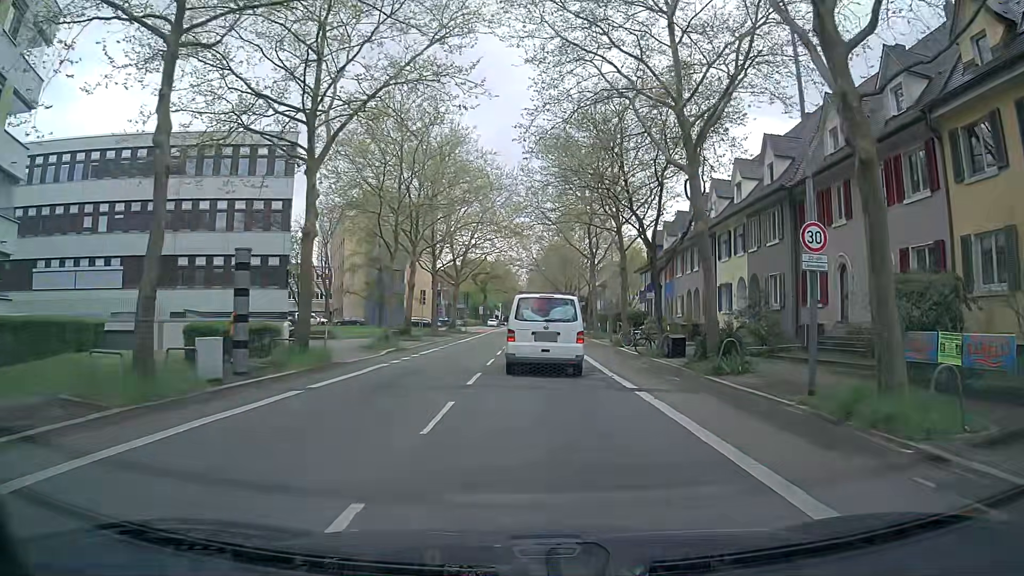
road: secondary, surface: asphalt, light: Day
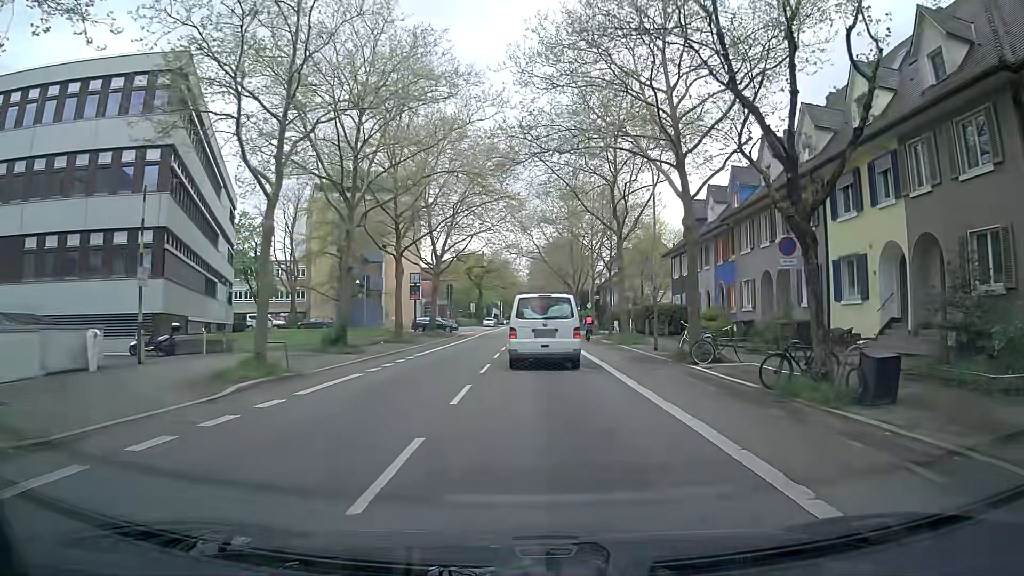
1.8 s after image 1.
(0.0, +15.5) m; 0°
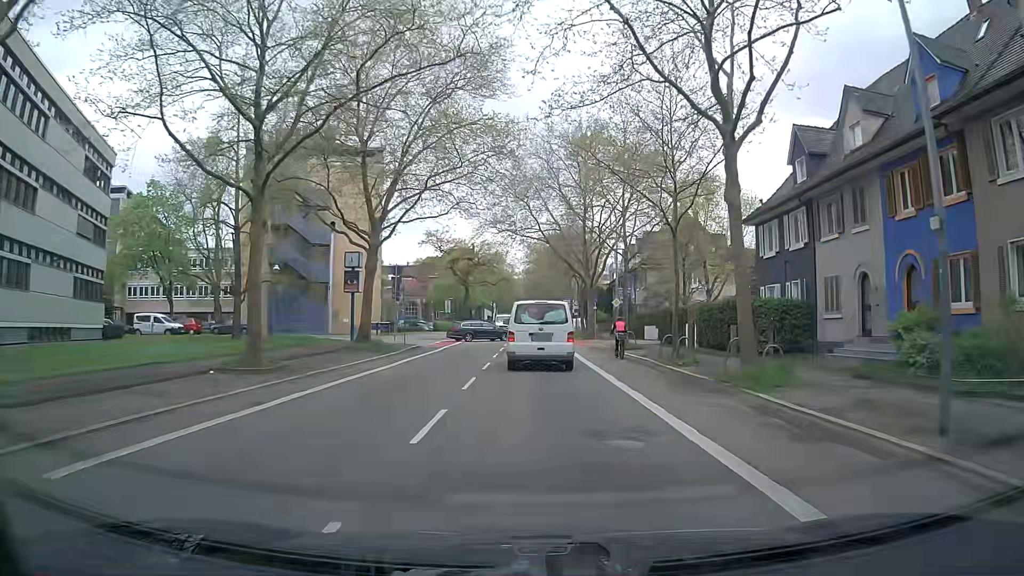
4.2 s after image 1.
(+0.1, +21.6) m; 0°
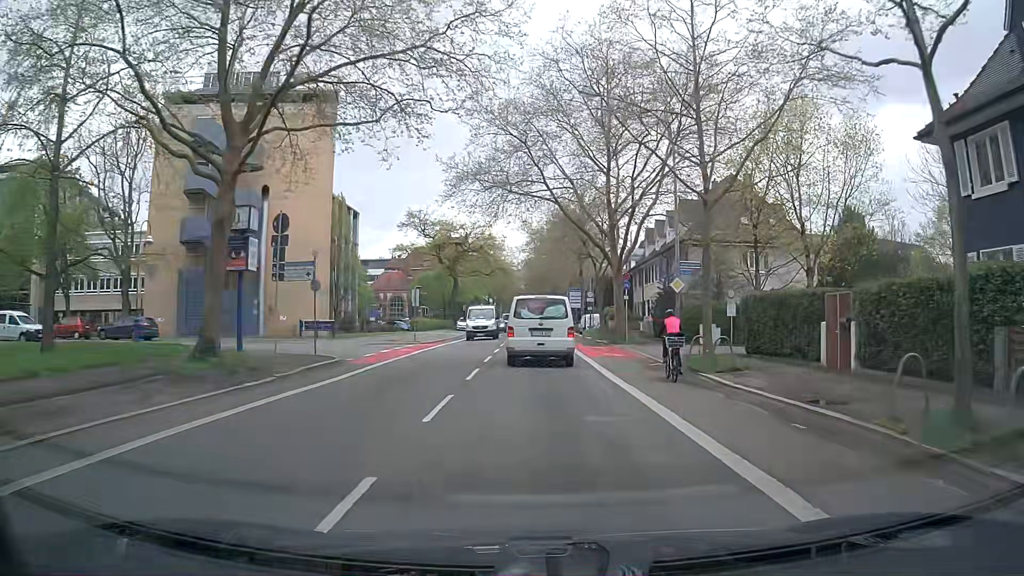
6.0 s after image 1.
(+0.1, +16.9) m; -1°
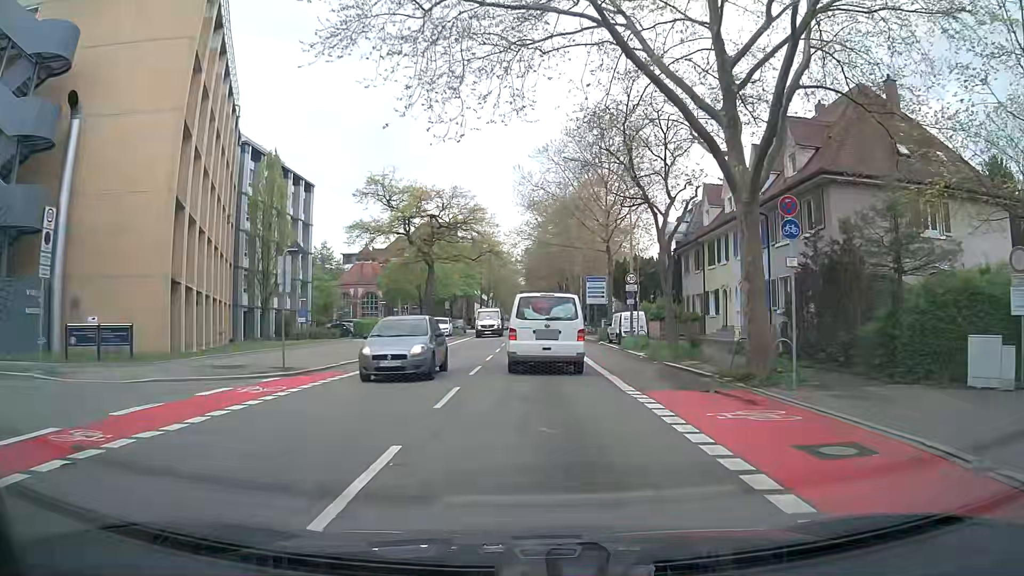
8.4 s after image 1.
(+0.7, +23.0) m; +2°
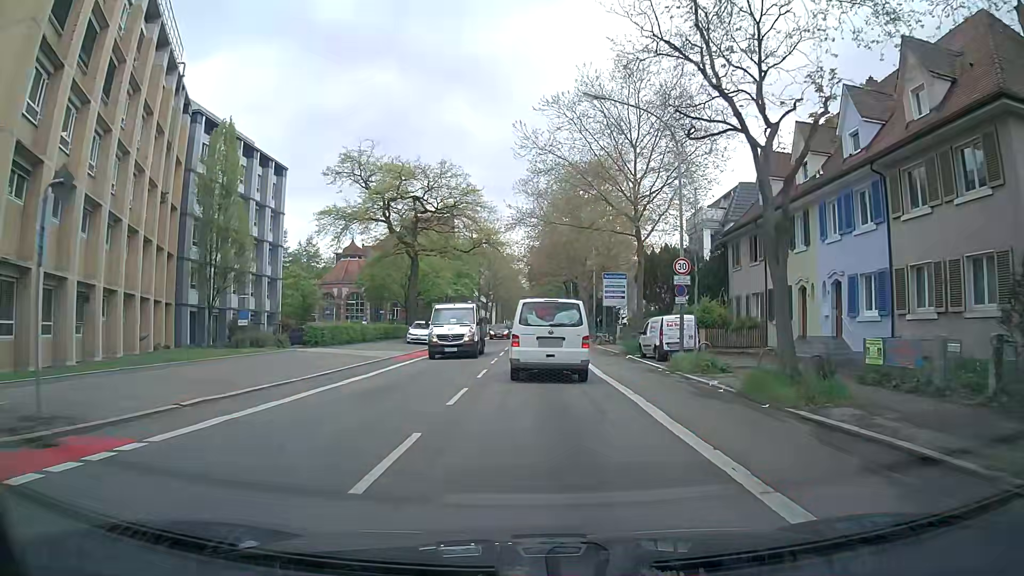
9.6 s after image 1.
(-0.1, +11.0) m; 0°
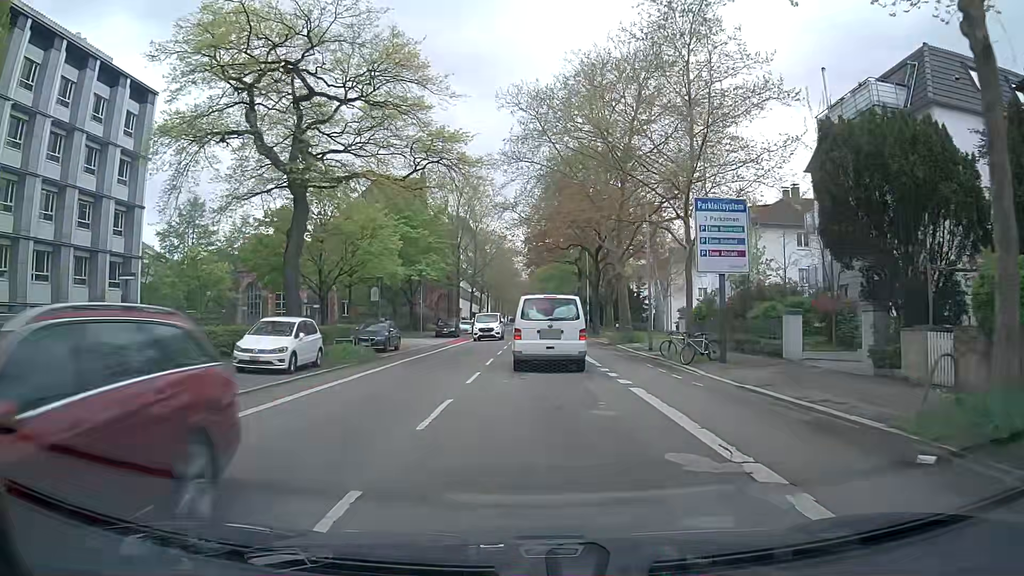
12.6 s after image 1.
(+0.1, +27.4) m; -1°
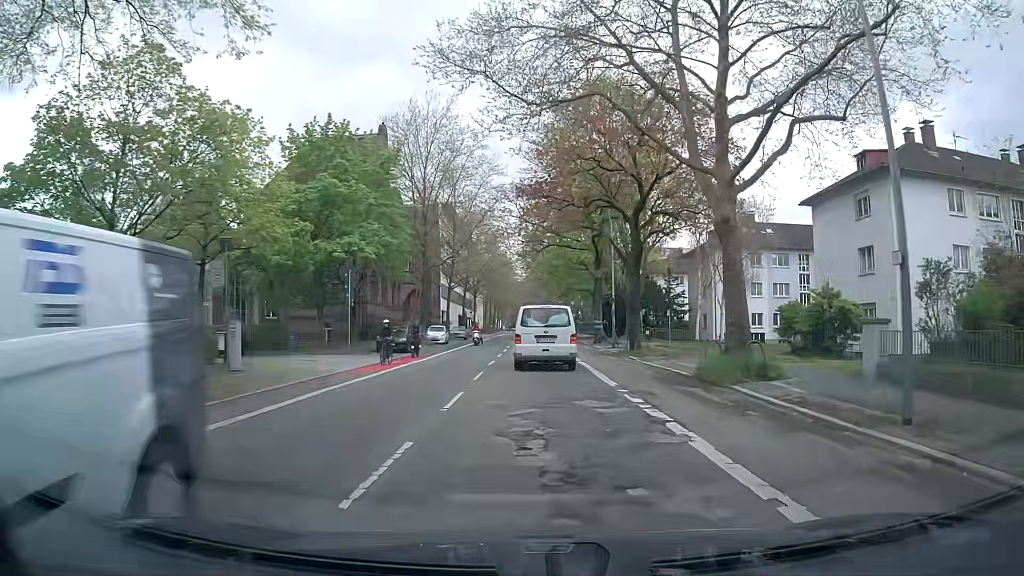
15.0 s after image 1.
(+0.4, +21.6) m; +1°
(0, +10) (0, +20) (0, +30) (0, +40) (0, +50) (+1, +60) (+1, +70) (+1, +80) (+1, +90) (+1, +100) m
